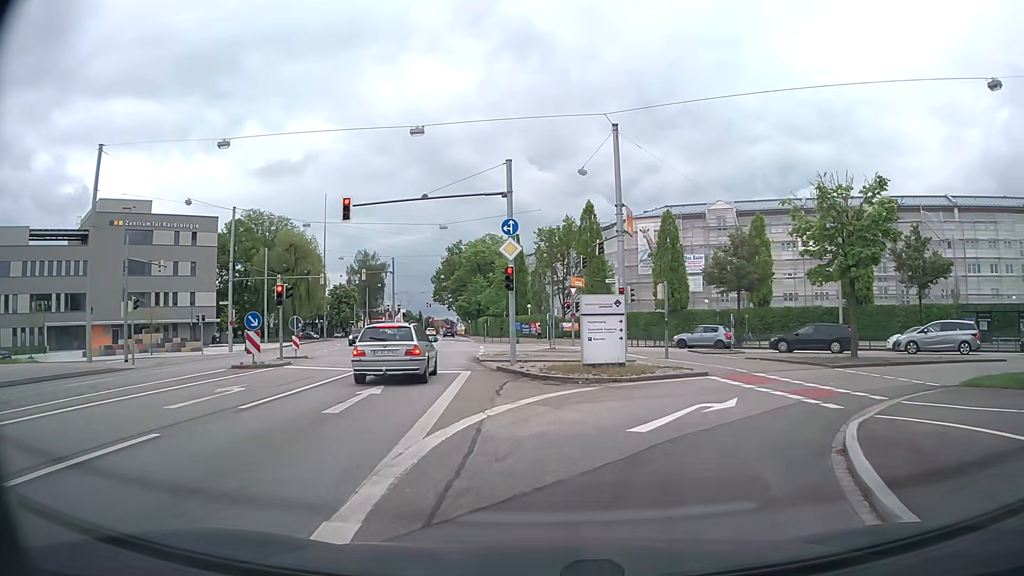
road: secondary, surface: asphalt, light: Day
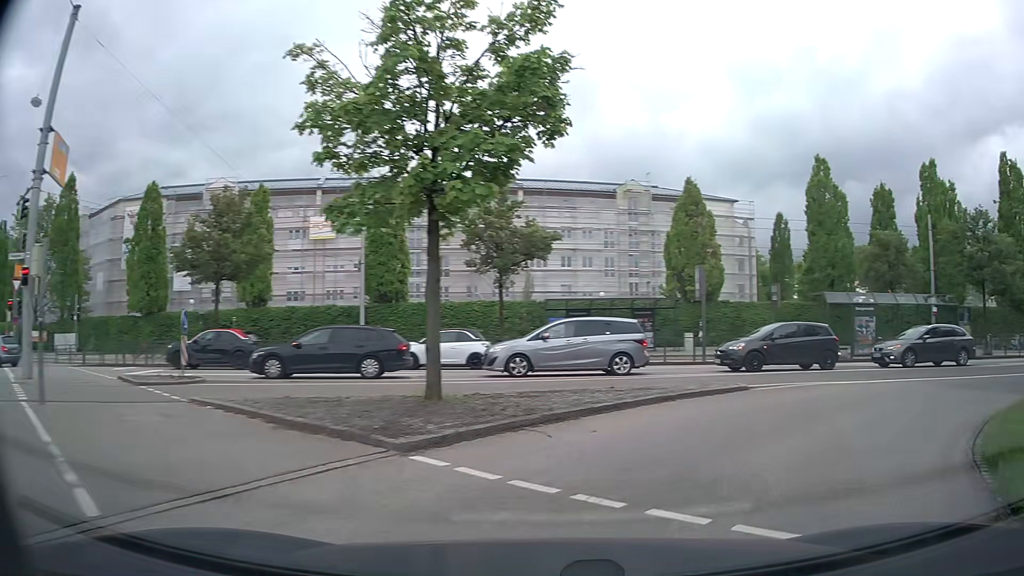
(+4.2, +14.1) m; +41°
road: residential
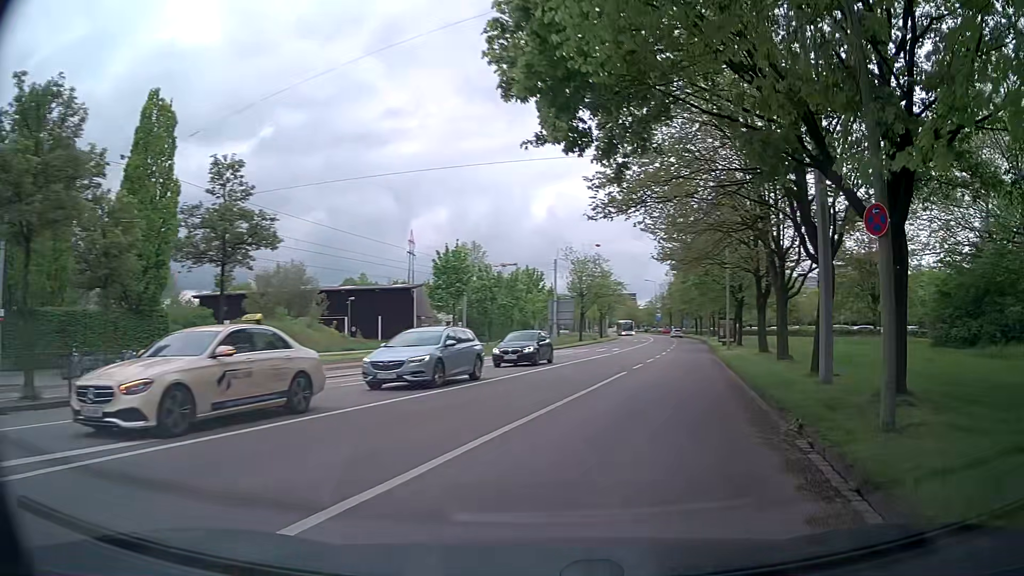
(+13.3, +15.5) m; +75°
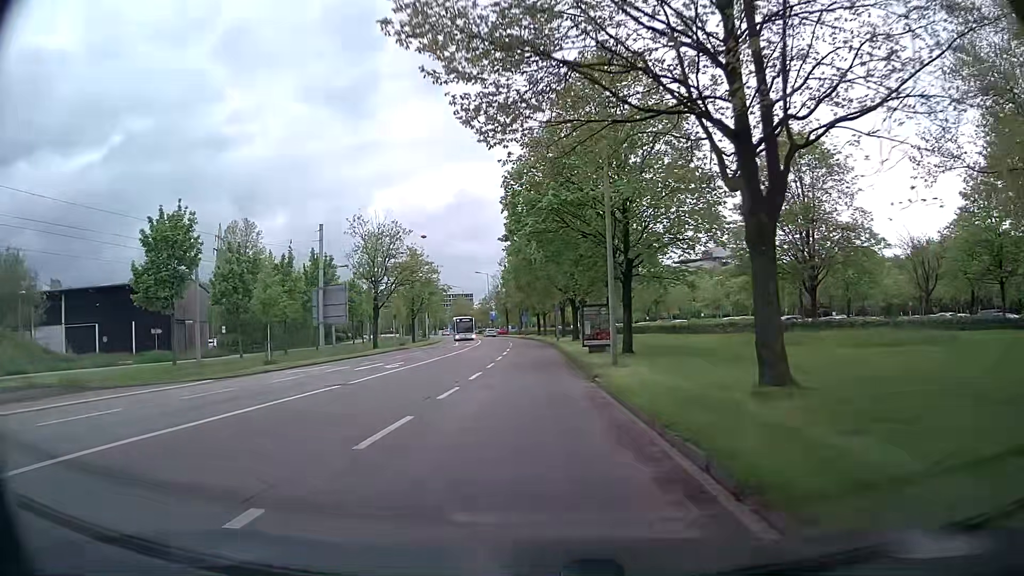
(+5.1, +24.5) m; +14°
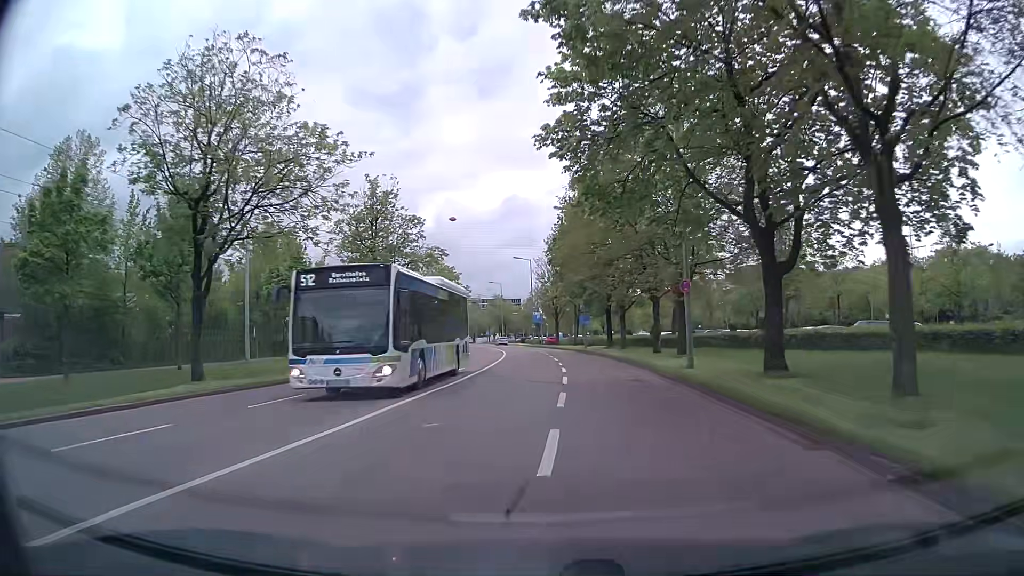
(-1.4, +38.1) m; -4°
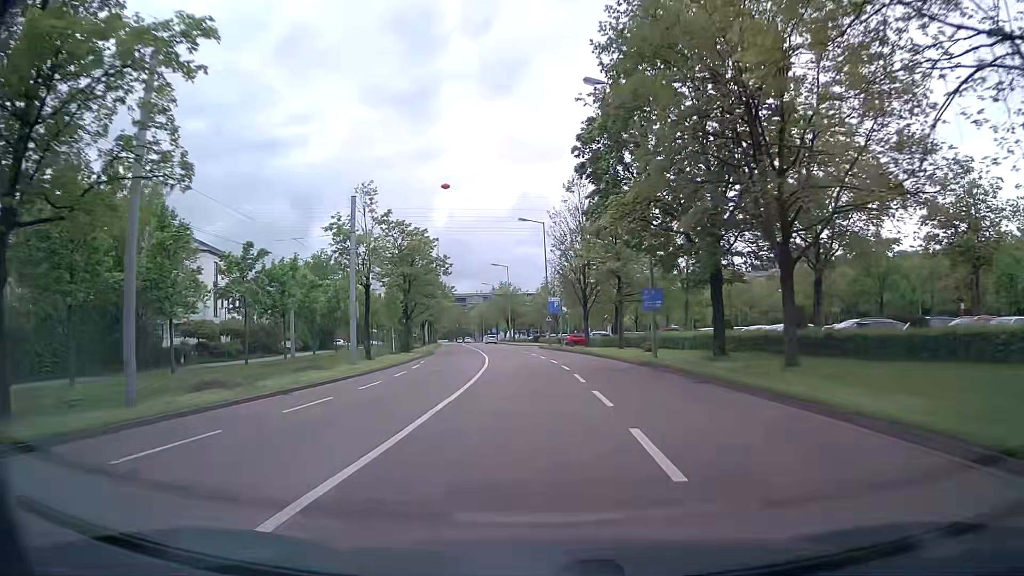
(-0.3, +31.0) m; -1°
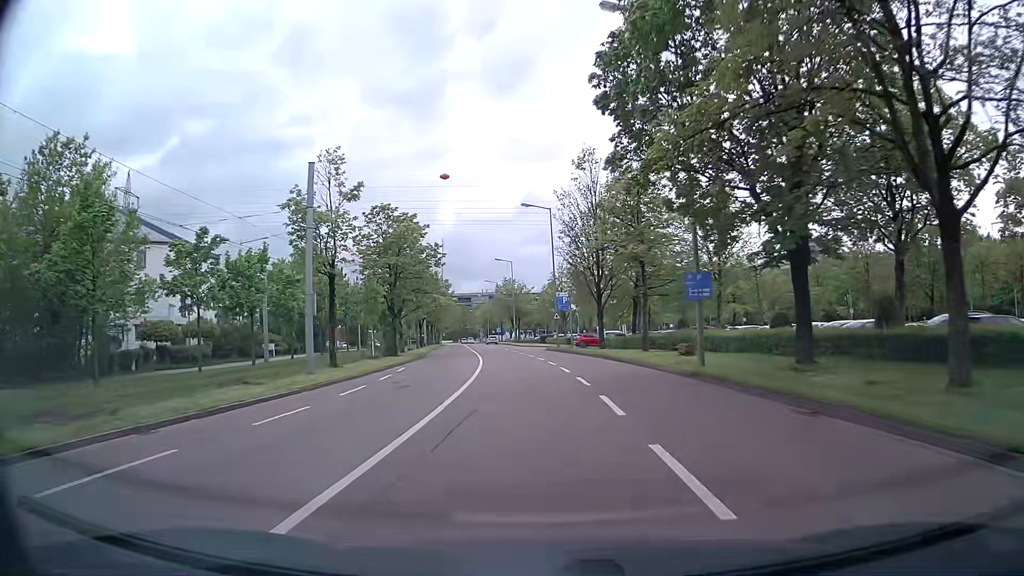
(-0.1, +7.7) m; -1°
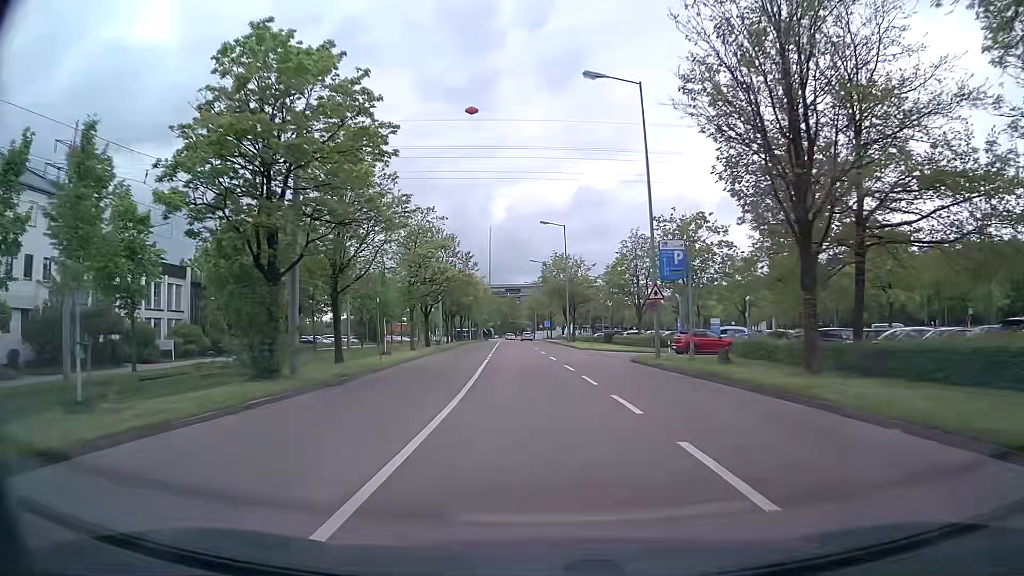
(-1.2, +30.5) m; -5°
(0, +10) (0, +20) (0, +30) (0, +40) (-1, +50) (-1, +60) (-1, +70) (-2, +80) (-2, +90) (-3, +100) m
